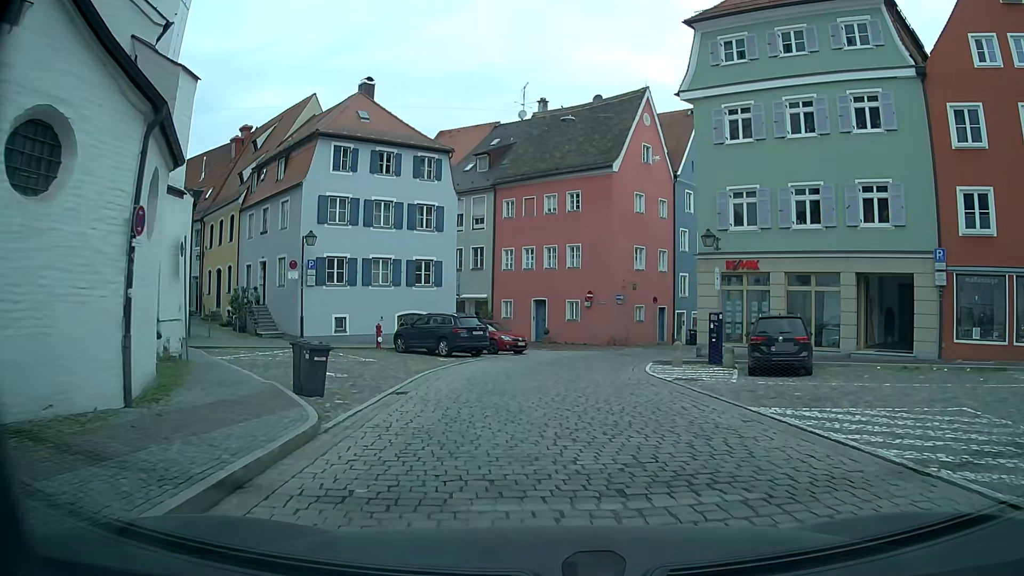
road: residential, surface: sett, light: Day
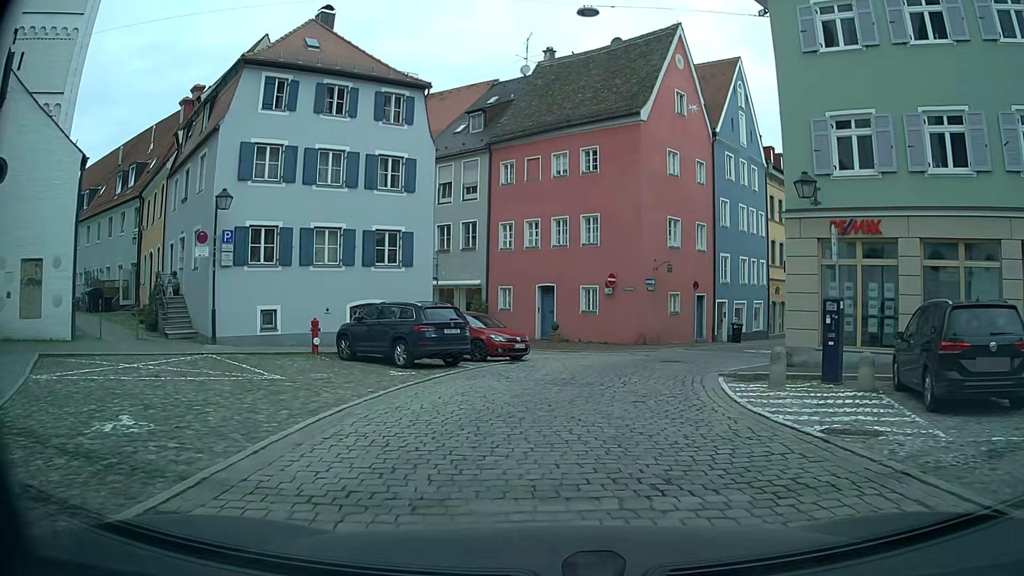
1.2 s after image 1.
(0.0, +8.9) m; 0°
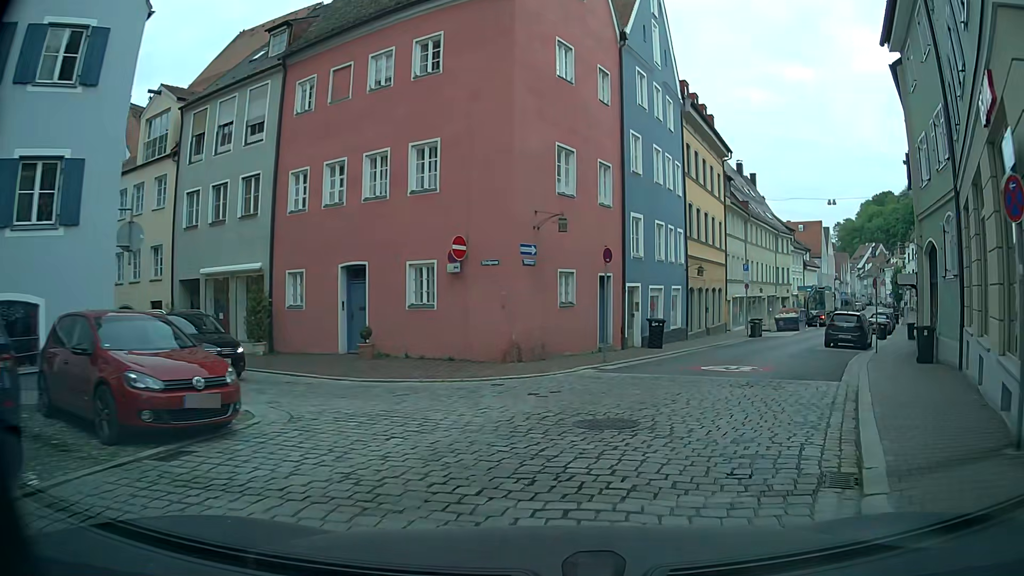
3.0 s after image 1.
(+0.9, +12.7) m; +11°
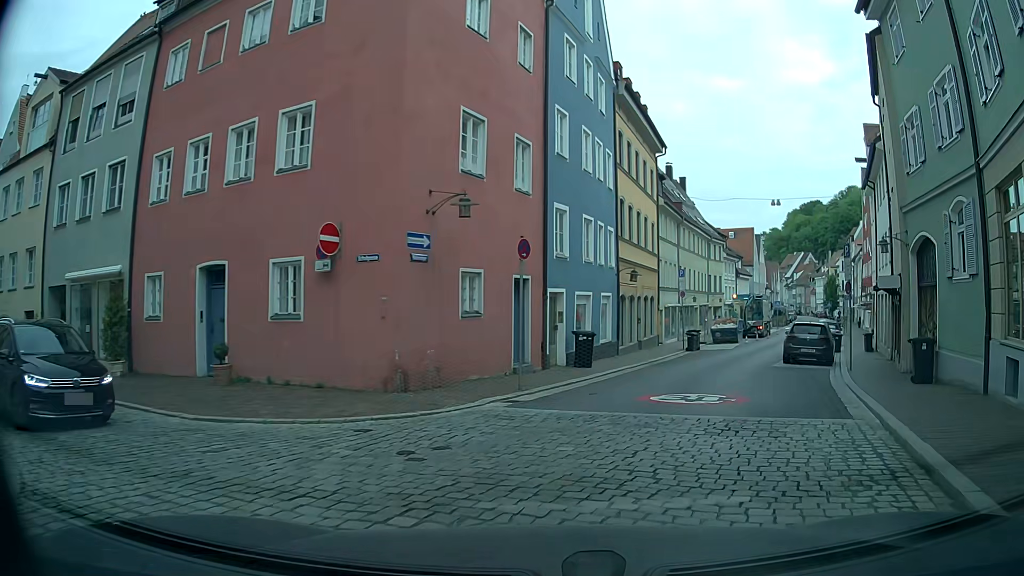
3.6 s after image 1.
(+0.2, +4.1) m; +6°
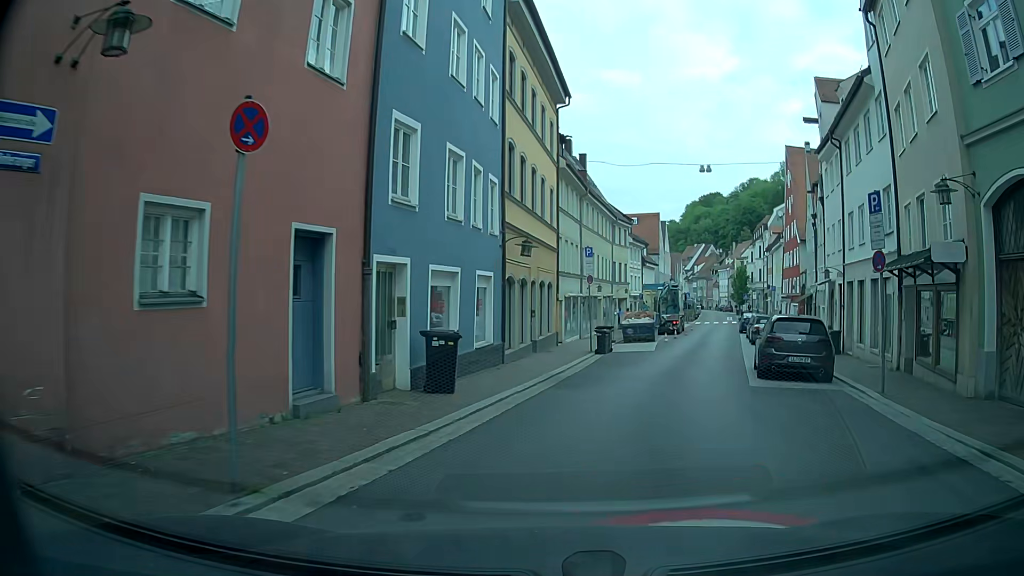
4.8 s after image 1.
(+1.2, +8.1) m; +11°
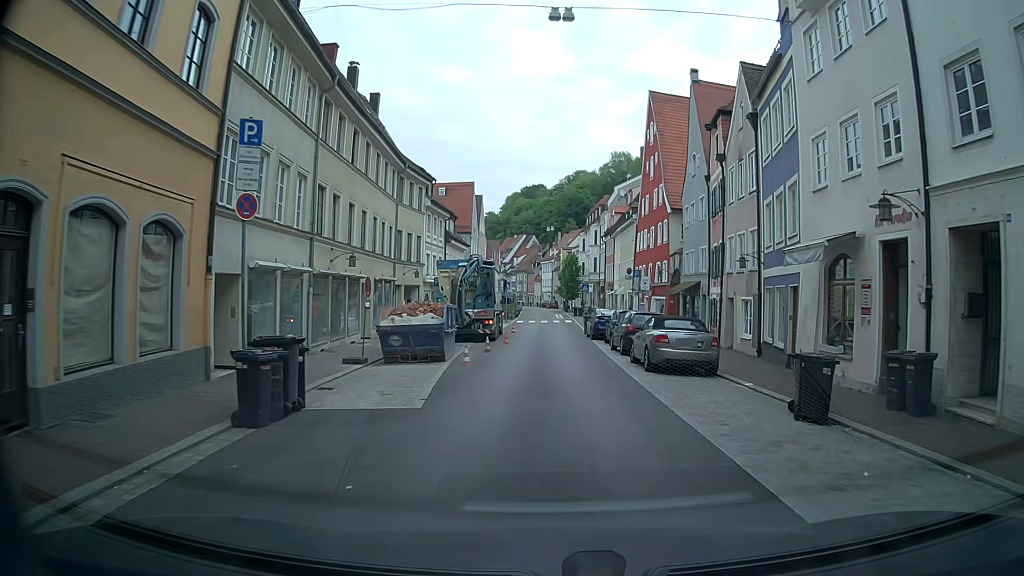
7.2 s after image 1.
(+2.3, +17.8) m; +11°
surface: asphalt
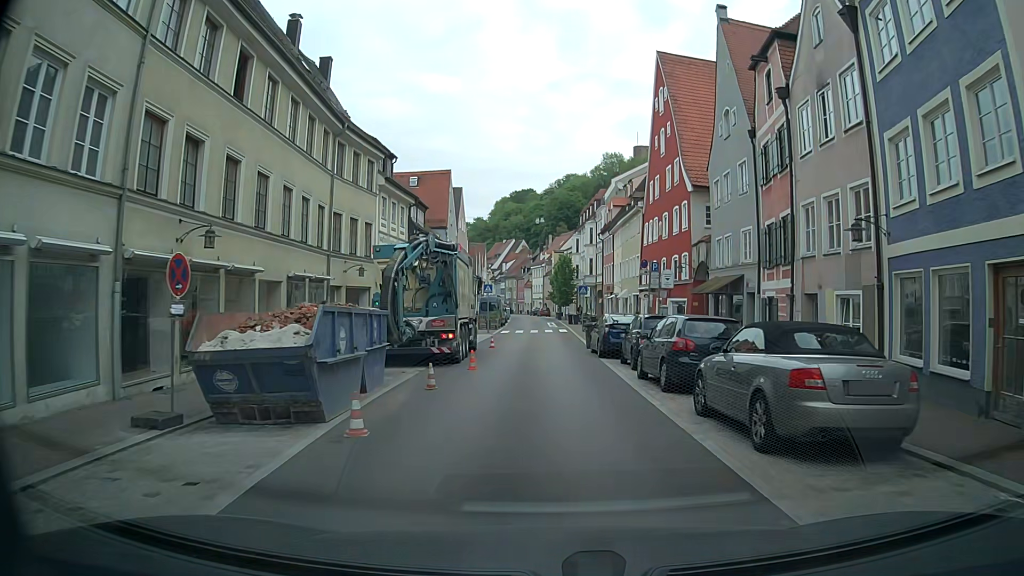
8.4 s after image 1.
(-0.1, +9.5) m; +1°
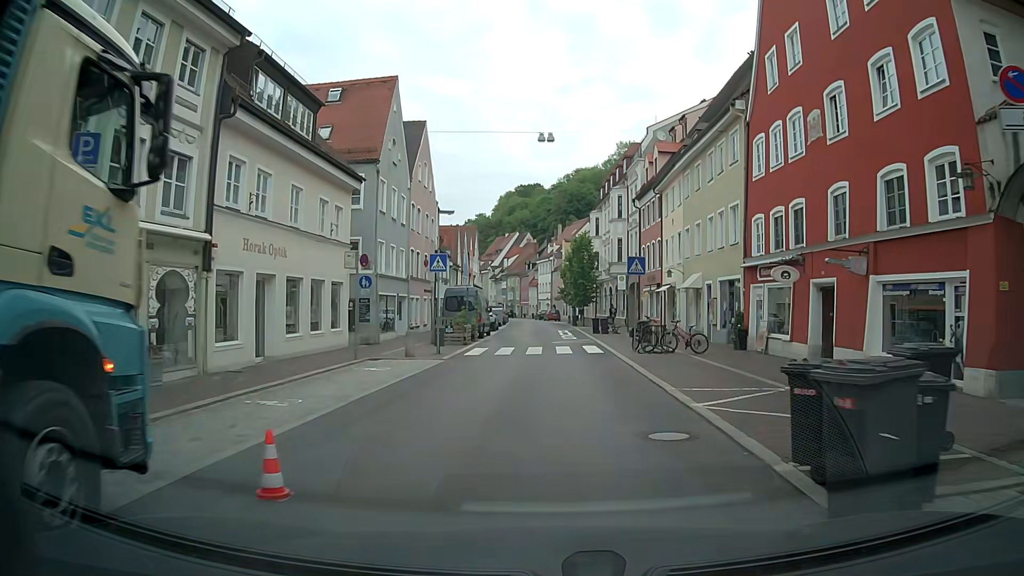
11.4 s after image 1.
(+0.7, +24.0) m; +3°
(0, +10) (0, +20) (-1, +30) (-1, +40) (-1, +50) (-2, +60) (-2, +70) (-3, +80) (-4, +90) (-6, +100) m
